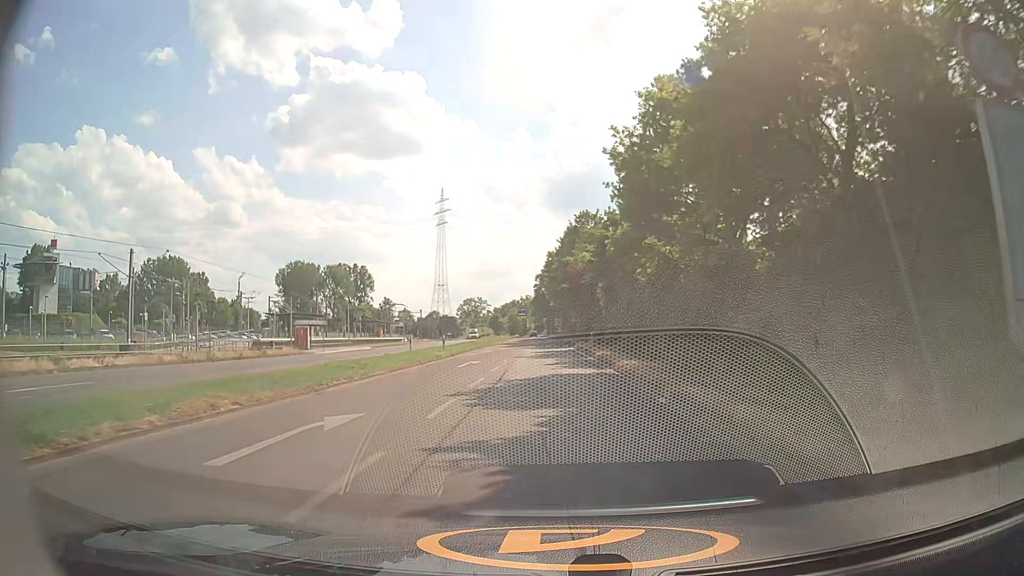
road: secondary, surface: asphalt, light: Day
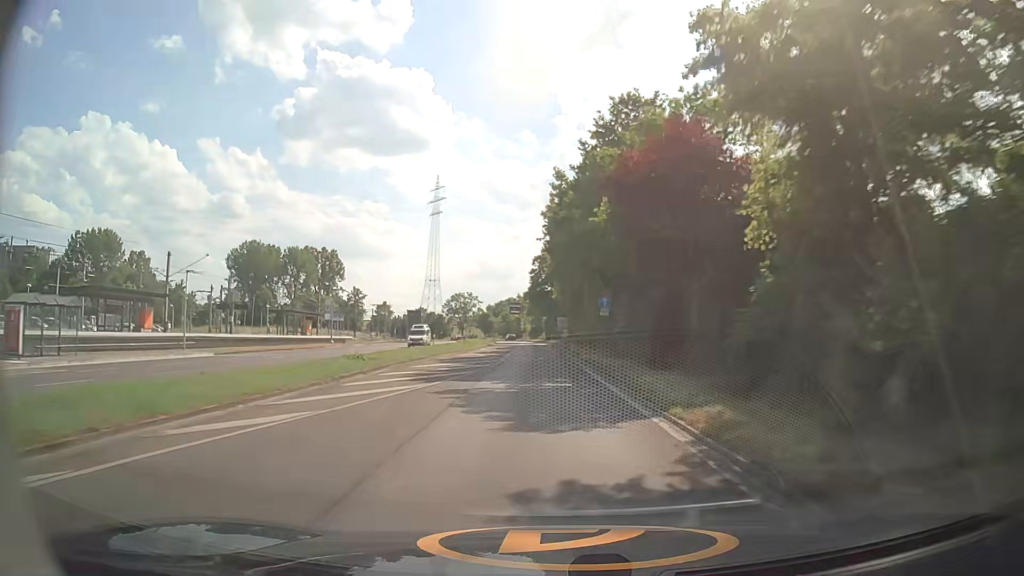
(0.0, +39.3) m; 0°
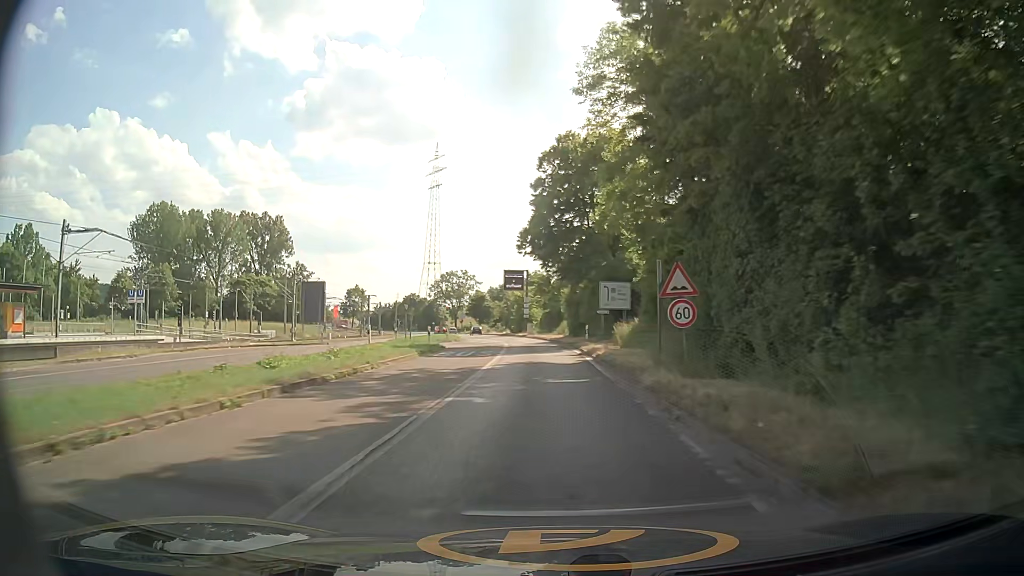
(-0.9, +55.3) m; -2°
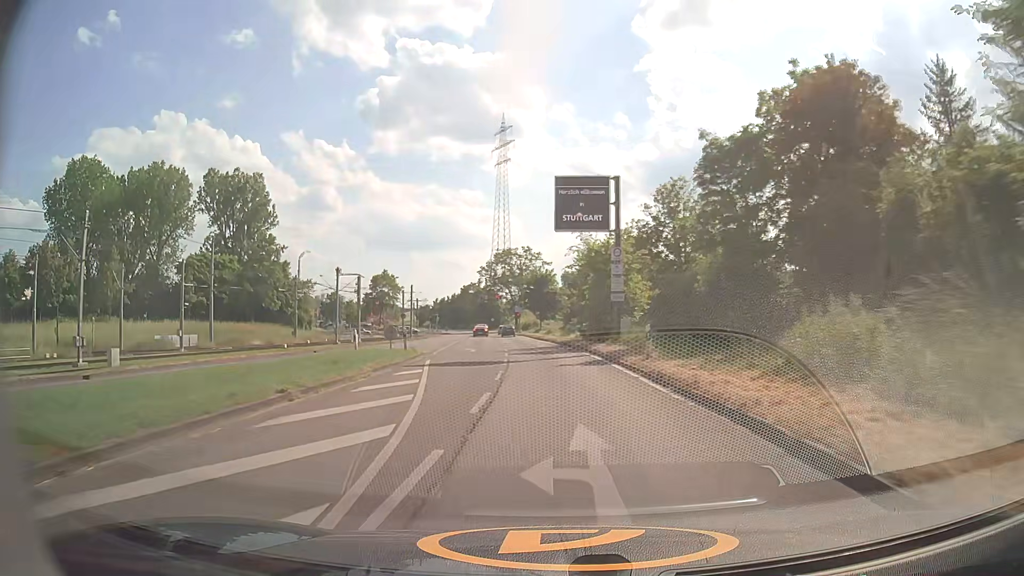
(-1.7, +48.9) m; -6°
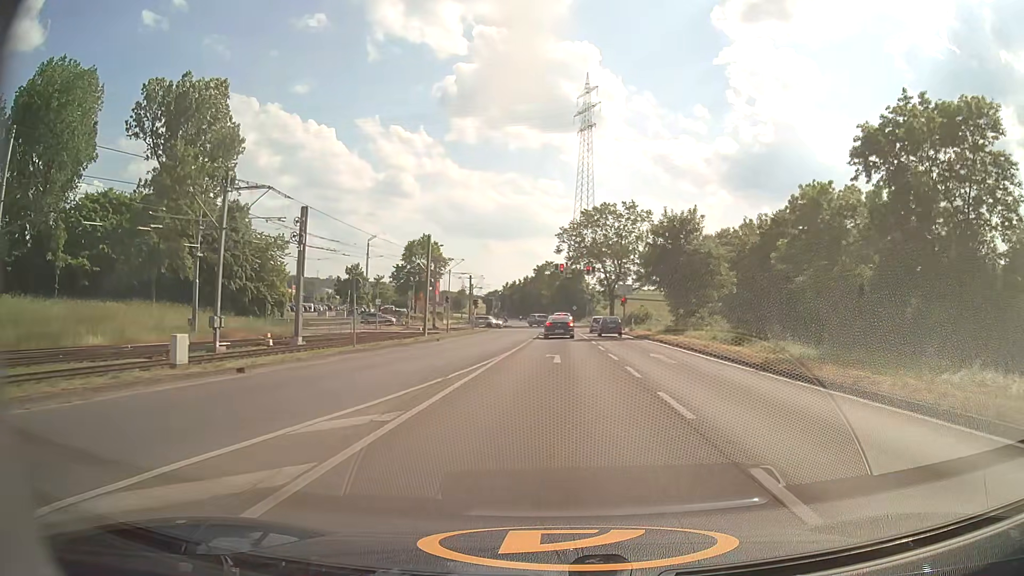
(-5.3, +42.2) m; -8°
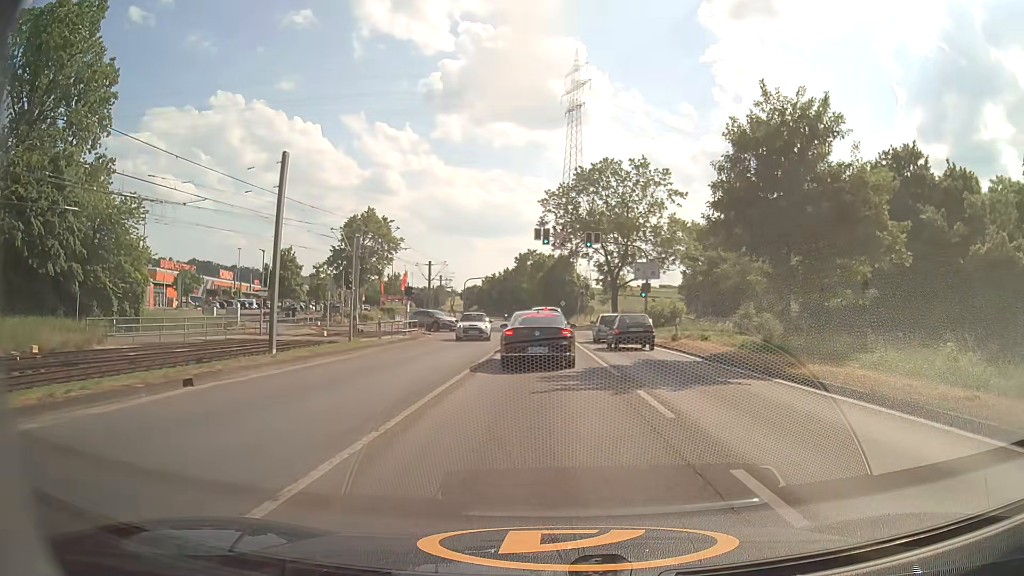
(+0.5, +23.6) m; +2°
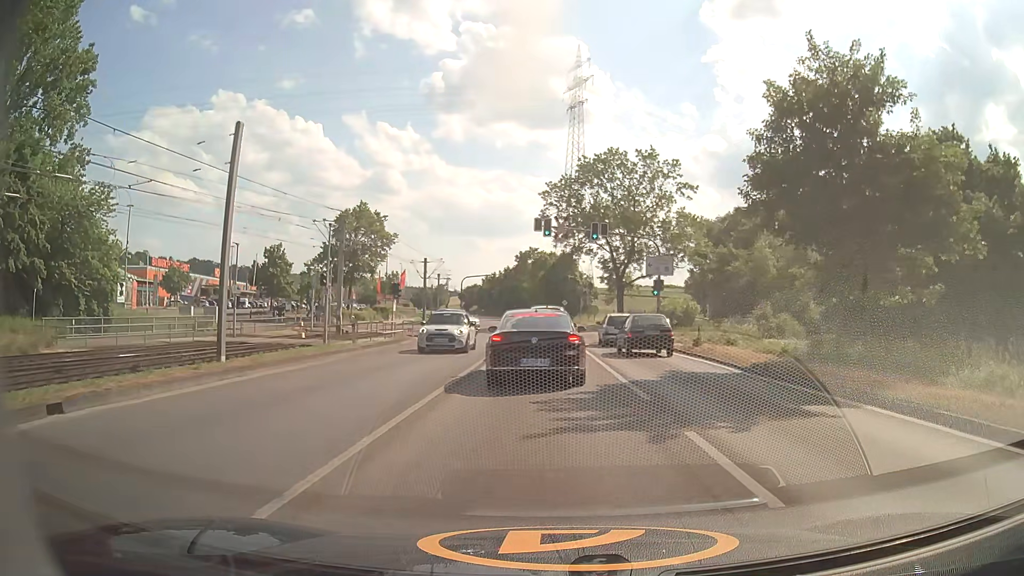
(0.0, +3.9) m; 0°
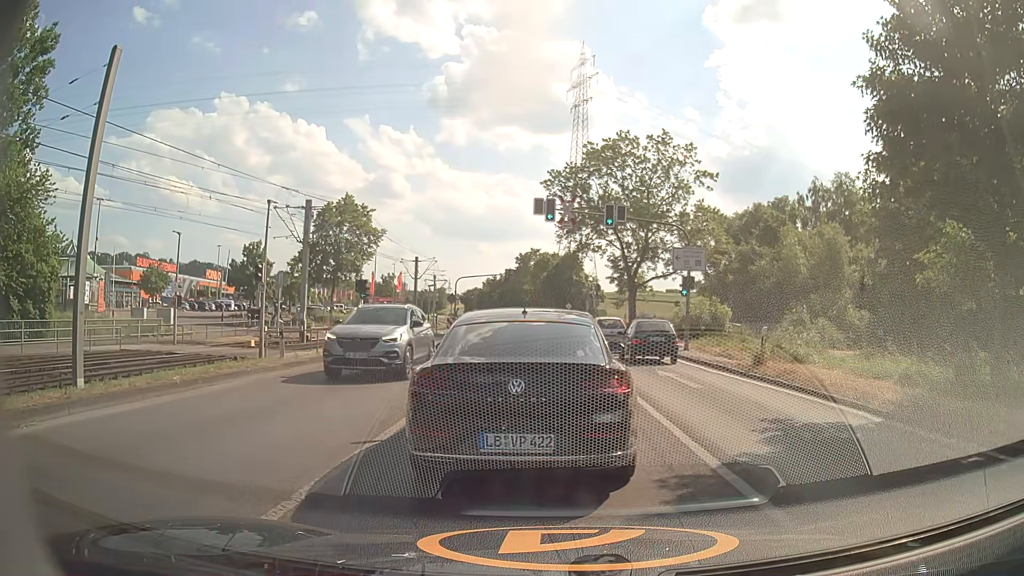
(-0.1, +6.6) m; -2°
